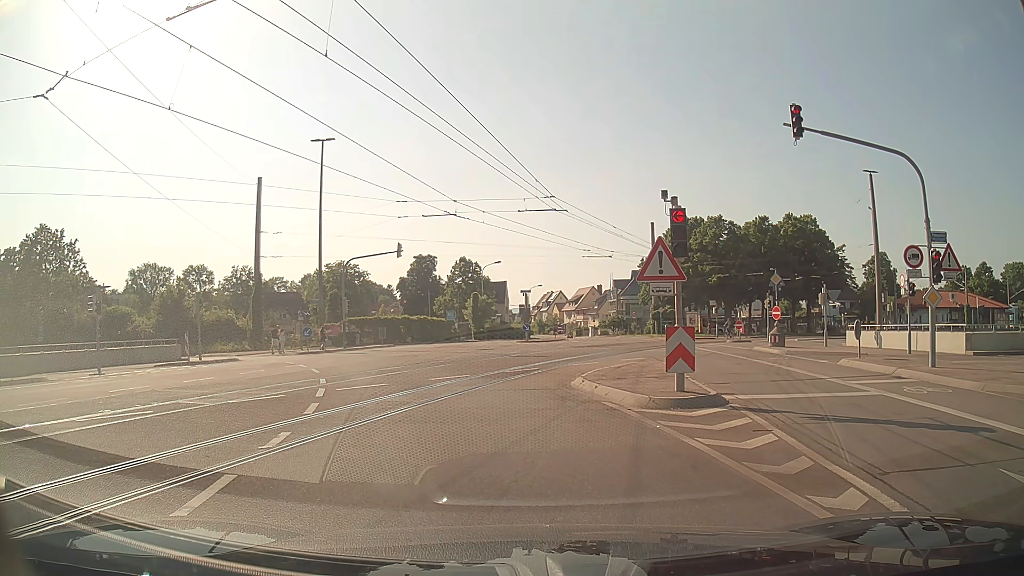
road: tertiary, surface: asphalt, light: Day
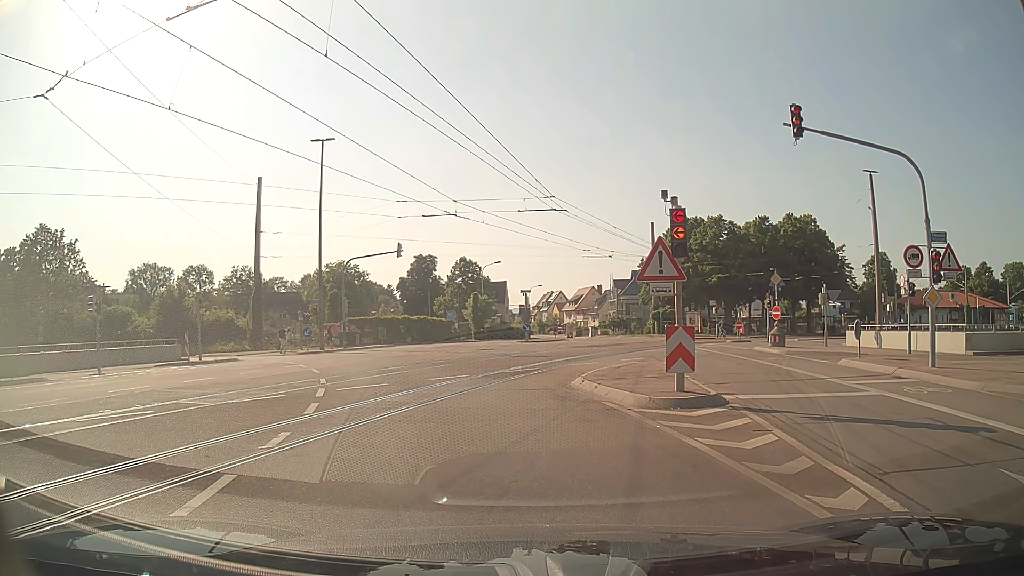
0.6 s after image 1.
(0.0, 0.0) m; 0°
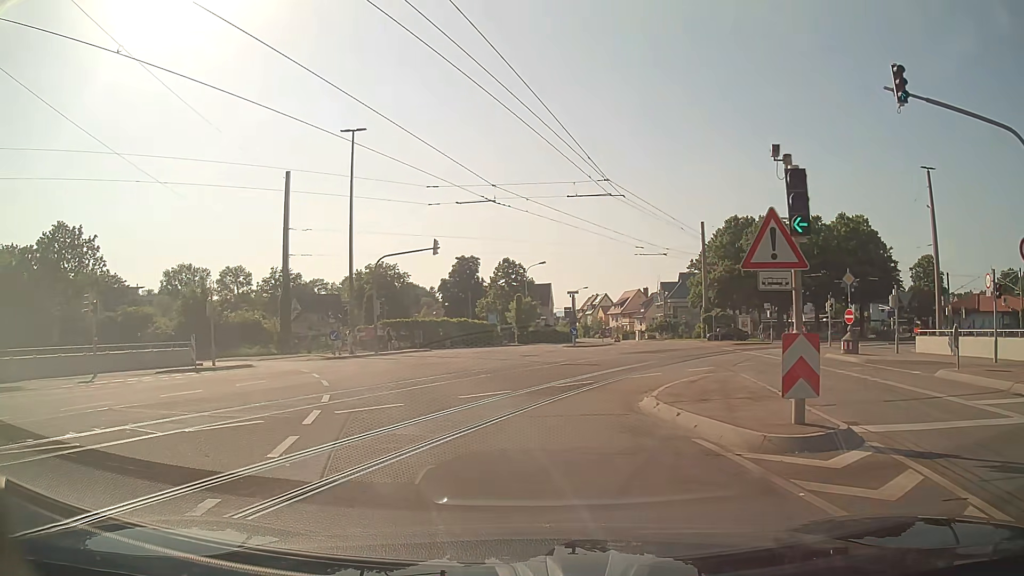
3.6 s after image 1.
(-0.2, +3.6) m; -7°
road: tertiary_link
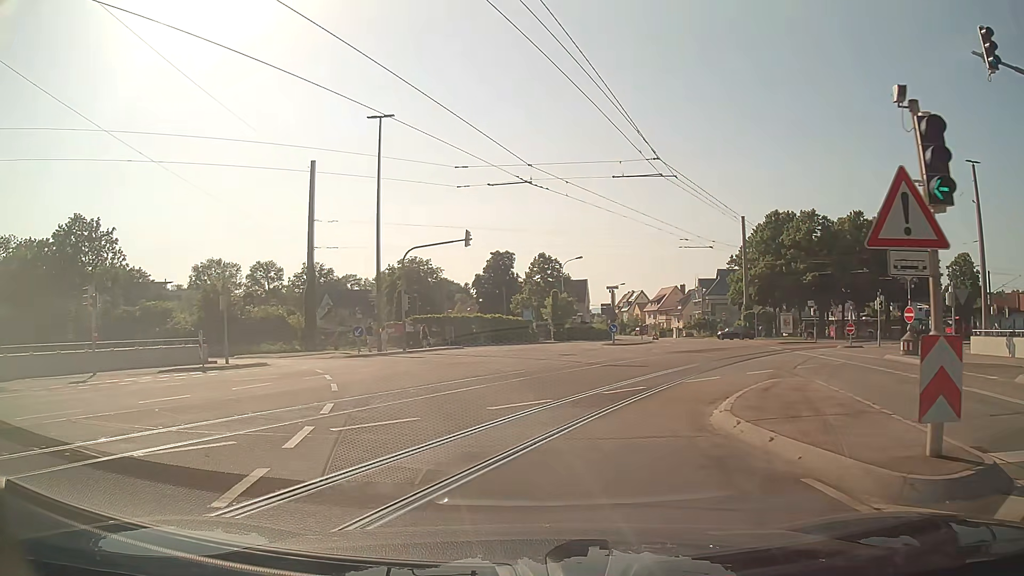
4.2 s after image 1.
(0.0, +2.4) m; -2°
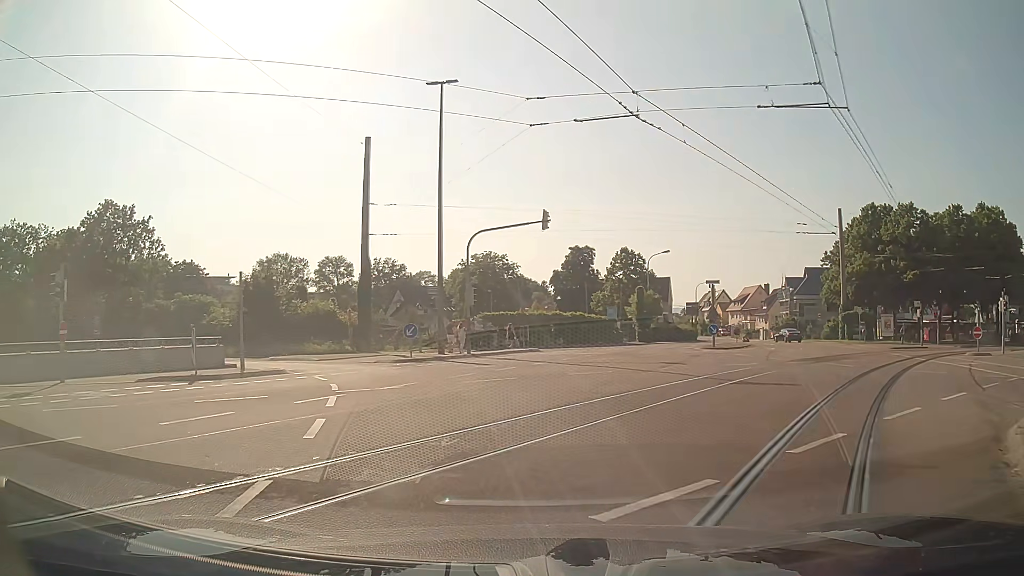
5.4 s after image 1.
(-0.4, +6.2) m; -6°
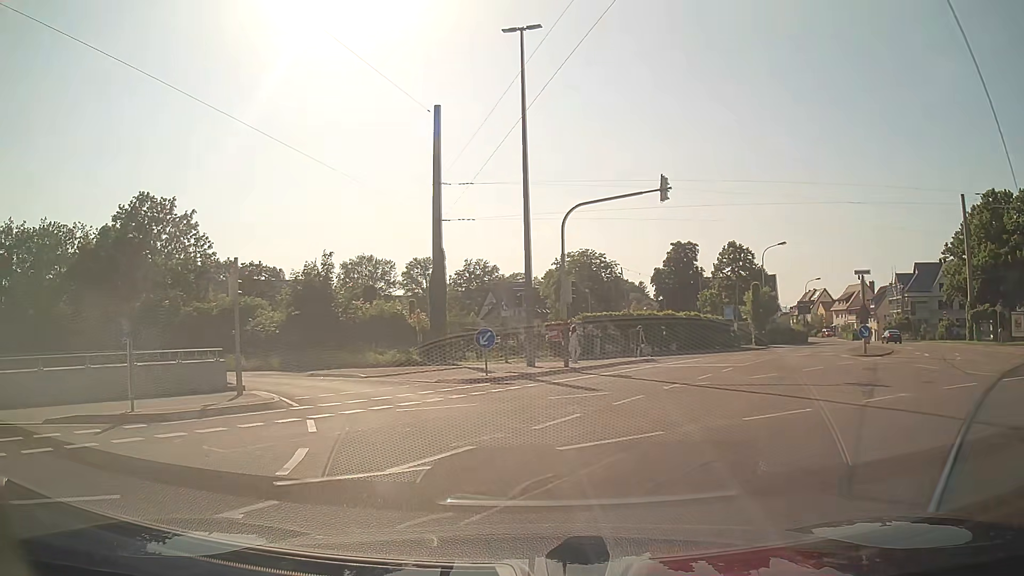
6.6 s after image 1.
(-0.5, +7.7) m; -9°
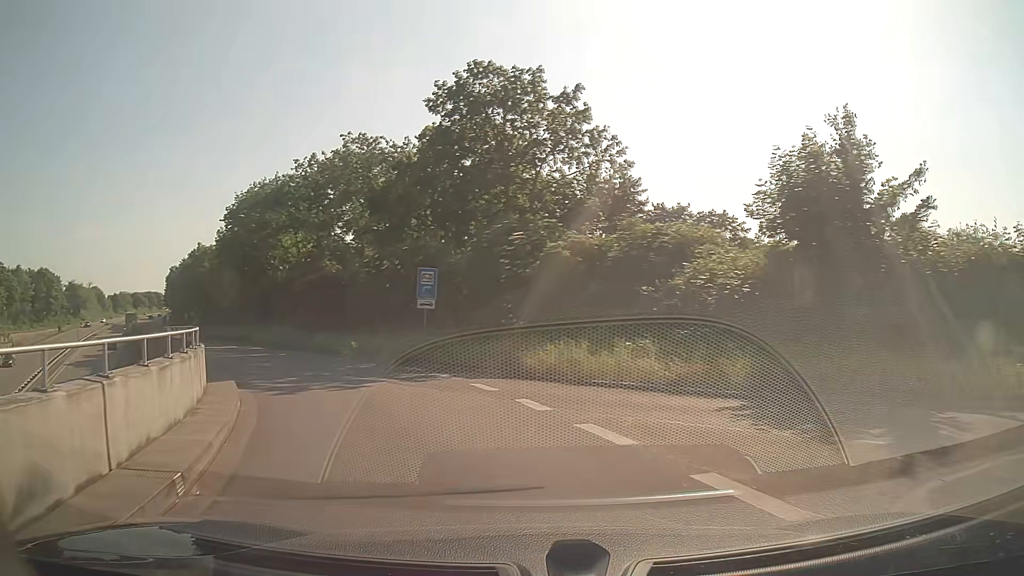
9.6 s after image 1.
(-7.2, +21.4) m; -41°
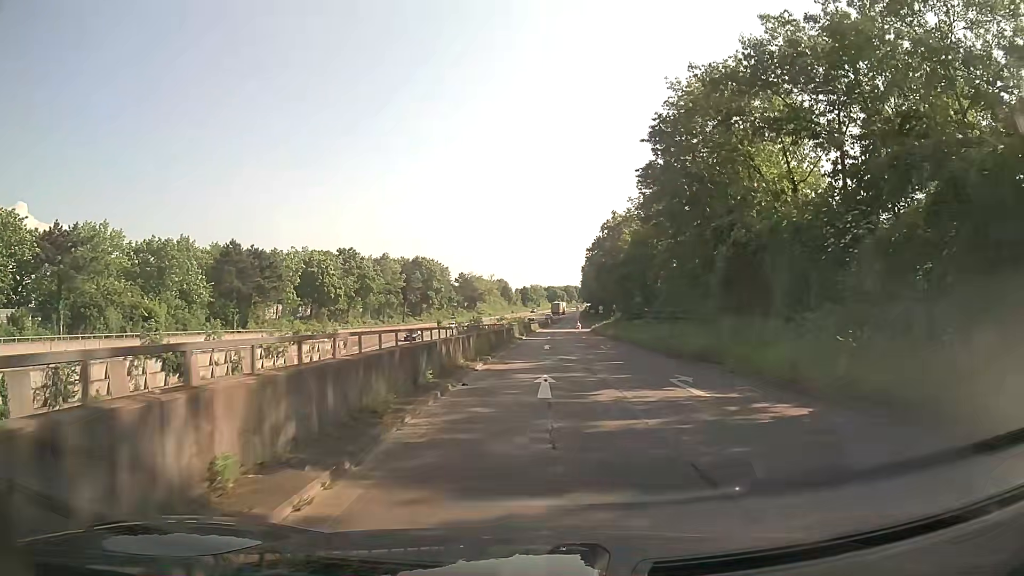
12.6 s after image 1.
(-11.1, +24.9) m; -36°
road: trunk_link
(0, +10) (0, +20) (+1, +30) (+1, +40) (+2, +50) (+2, +60) (+3, +70) (+3, +80) (+4, +90) (+5, +100) m
